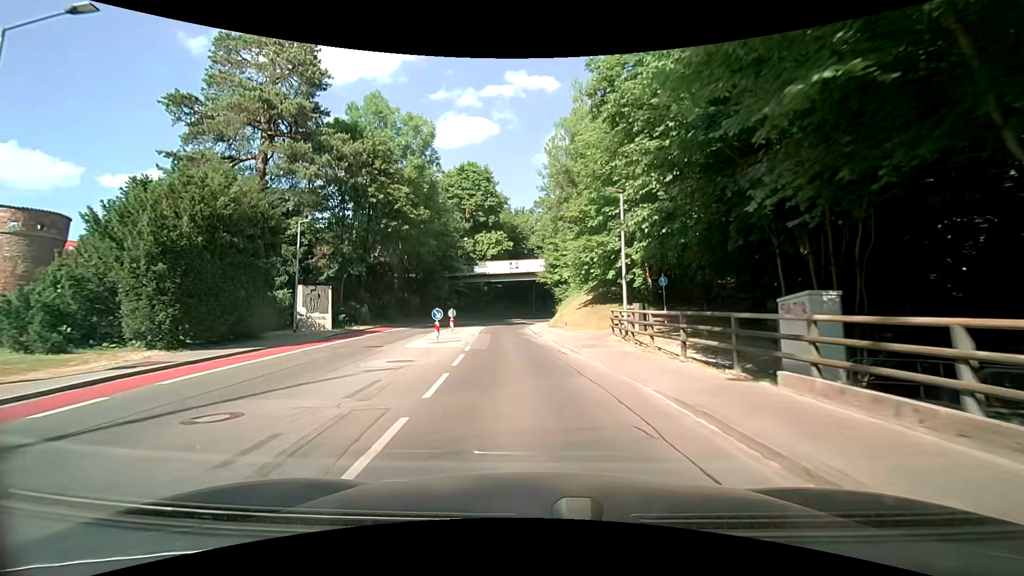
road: secondary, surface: asphalt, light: Day
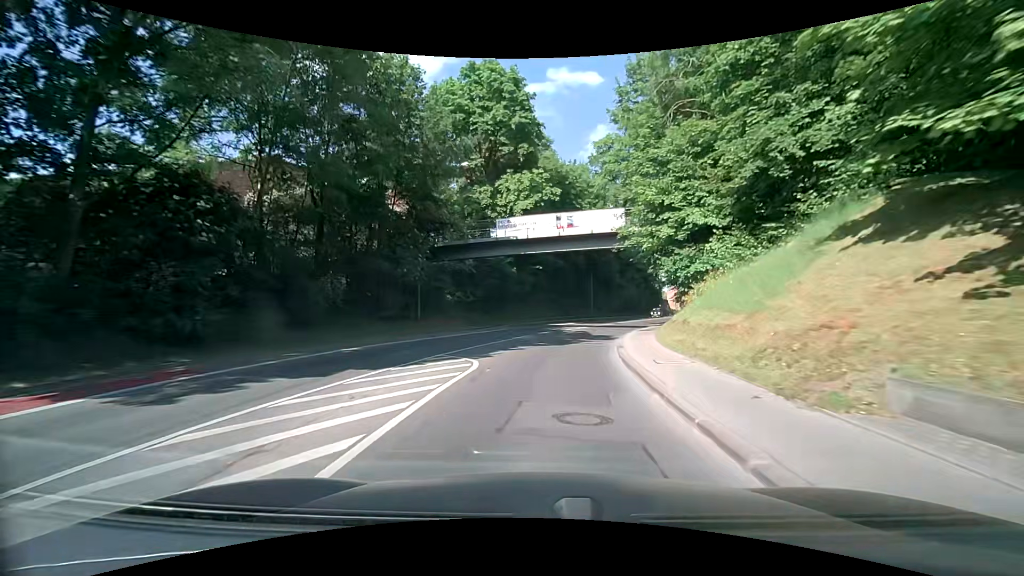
(-1.7, +29.4) m; -5°
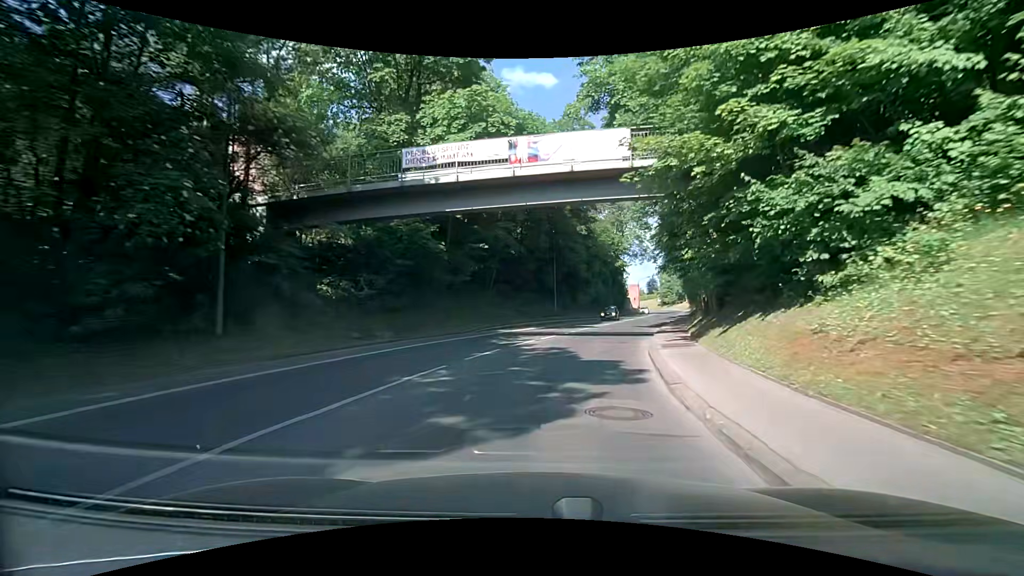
(+0.5, +14.1) m; +4°
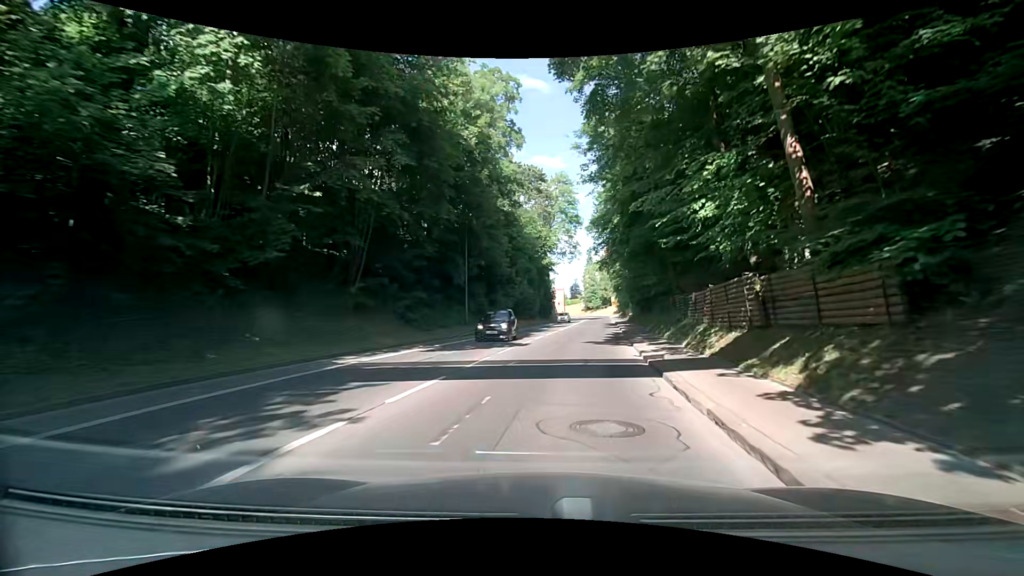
(+1.2, +13.8) m; +10°
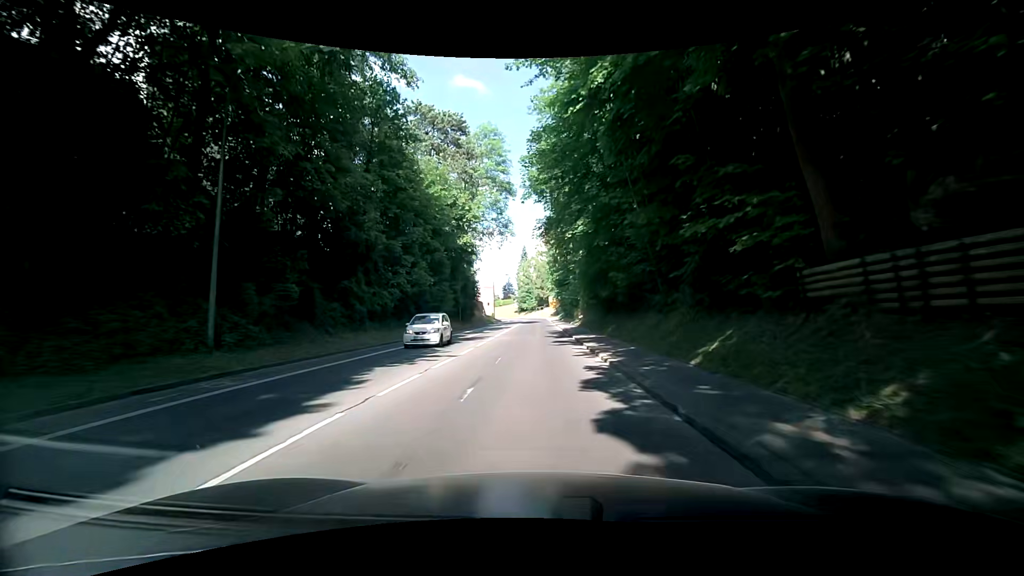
(+1.6, +21.3) m; +8°
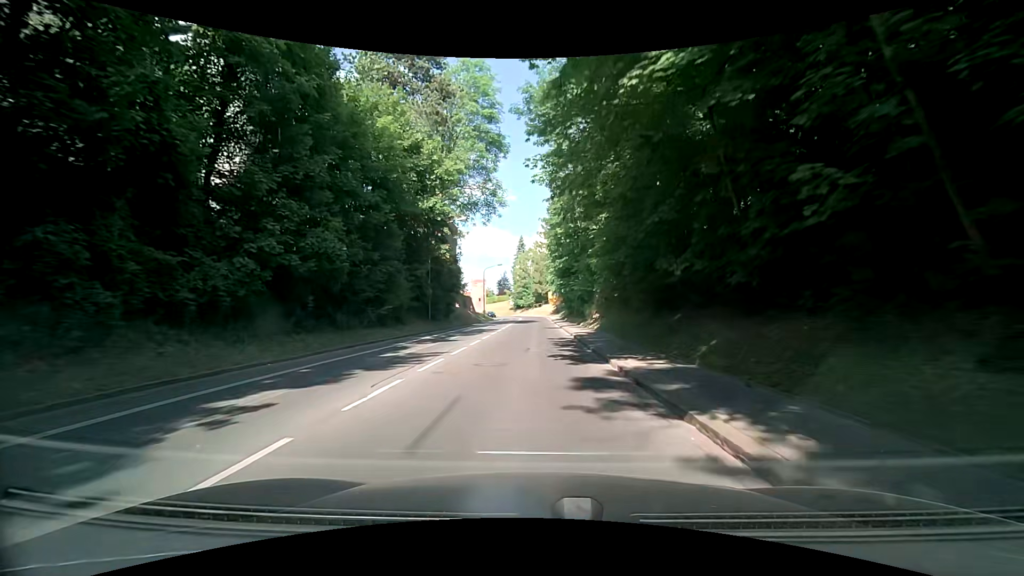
(-0.1, +15.0) m; -1°
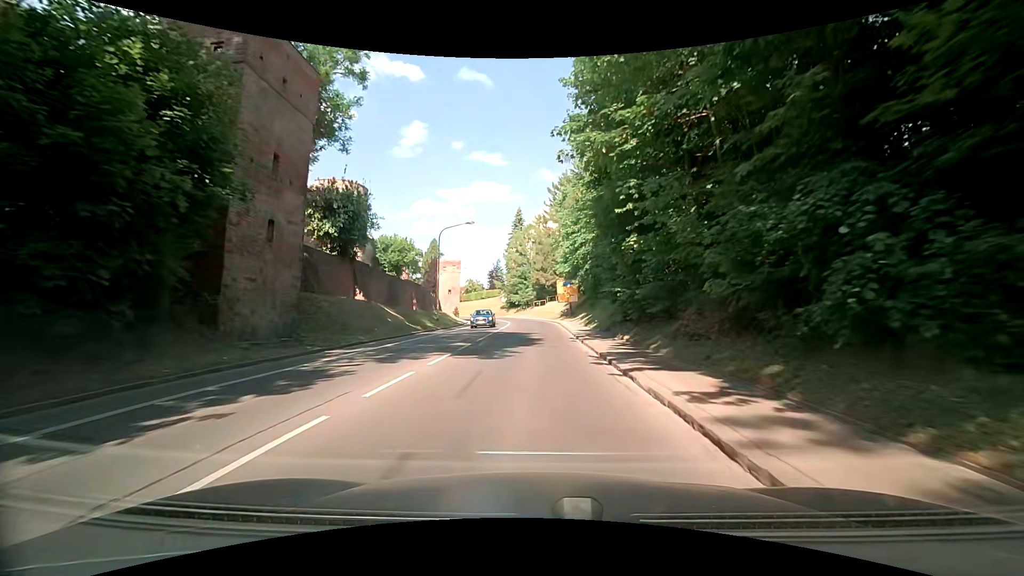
(+0.4, +39.5) m; +1°
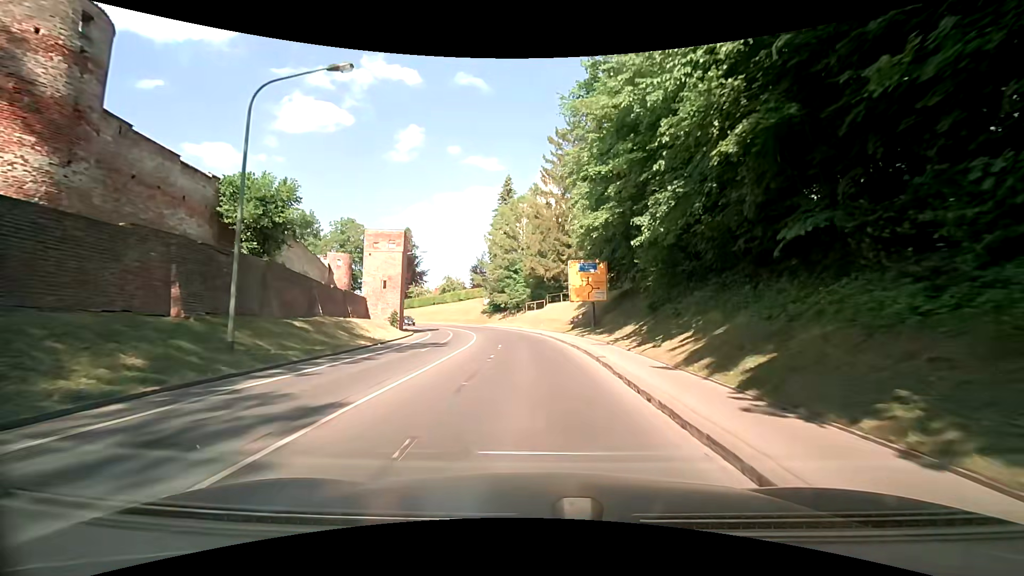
(0.0, +29.1) m; +1°
(0, +10) (-1, +20) (-2, +30) (-3, +40) (-5, +50) (-8, +59) (-13, +68) (-18, +77) (-24, +85) (-30, +93) m
